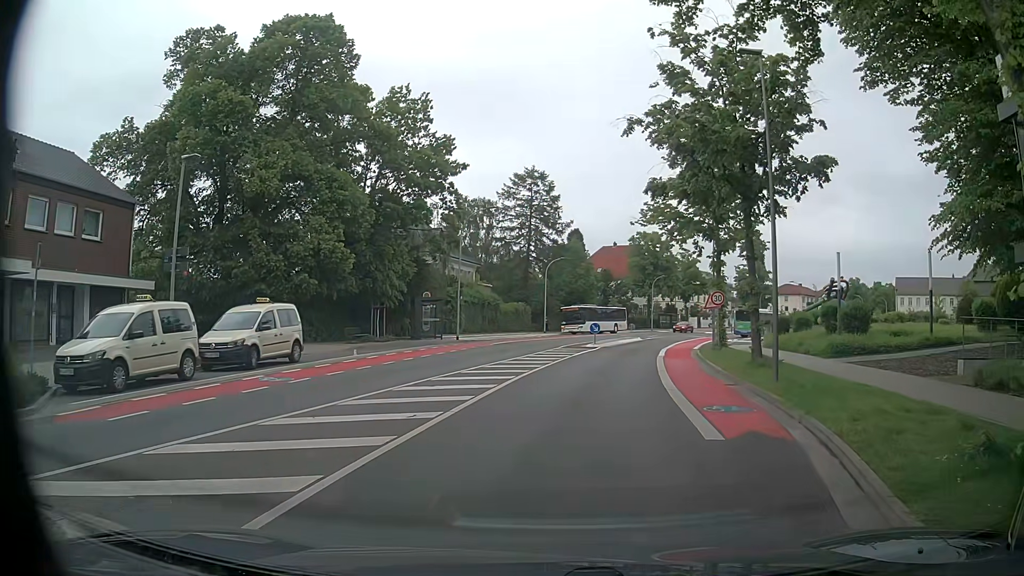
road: unclassified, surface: asphalt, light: Day
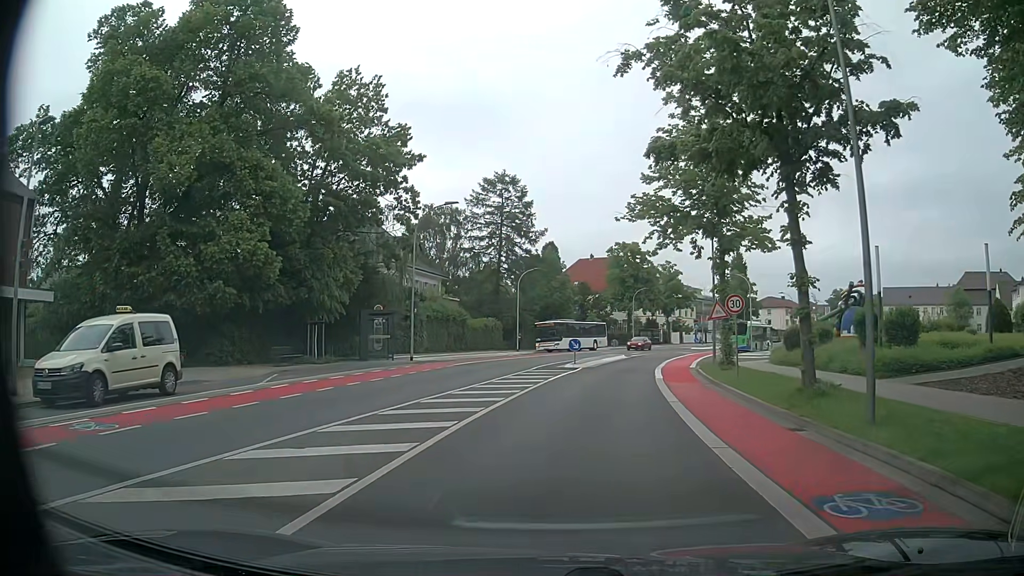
(+0.3, +6.5) m; +3°
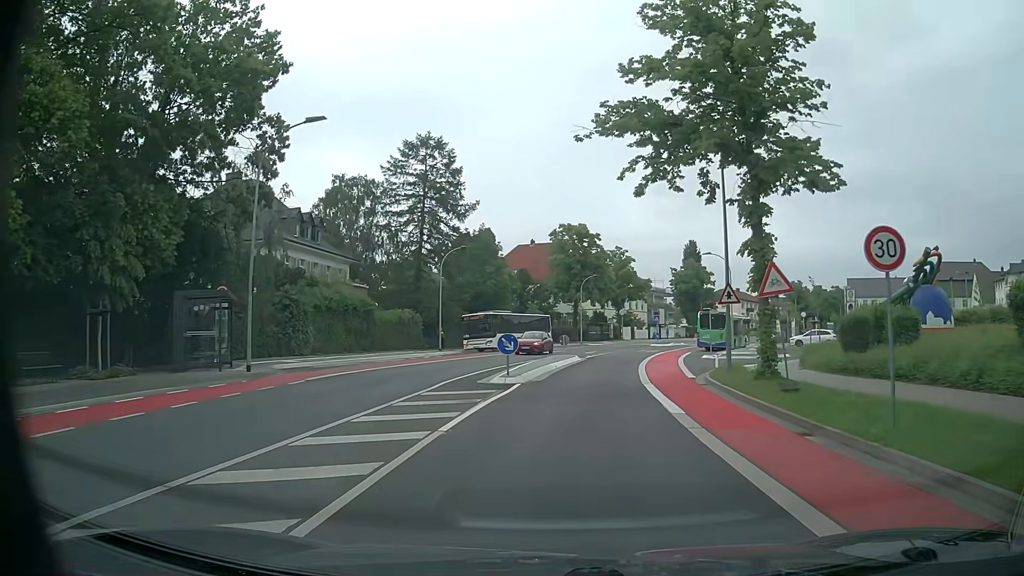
(+0.7, +13.1) m; +6°
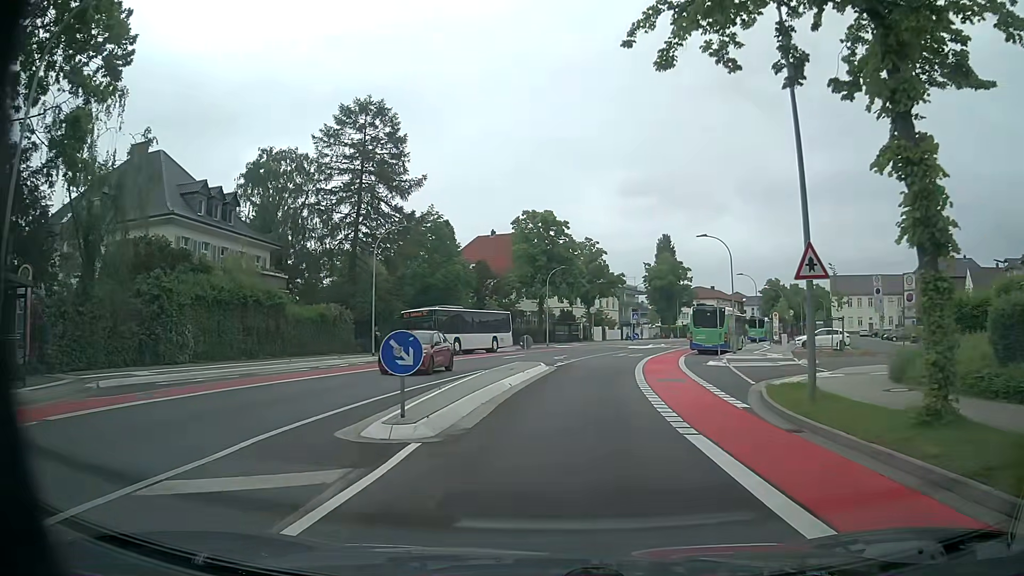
(+0.3, +10.0) m; +3°
